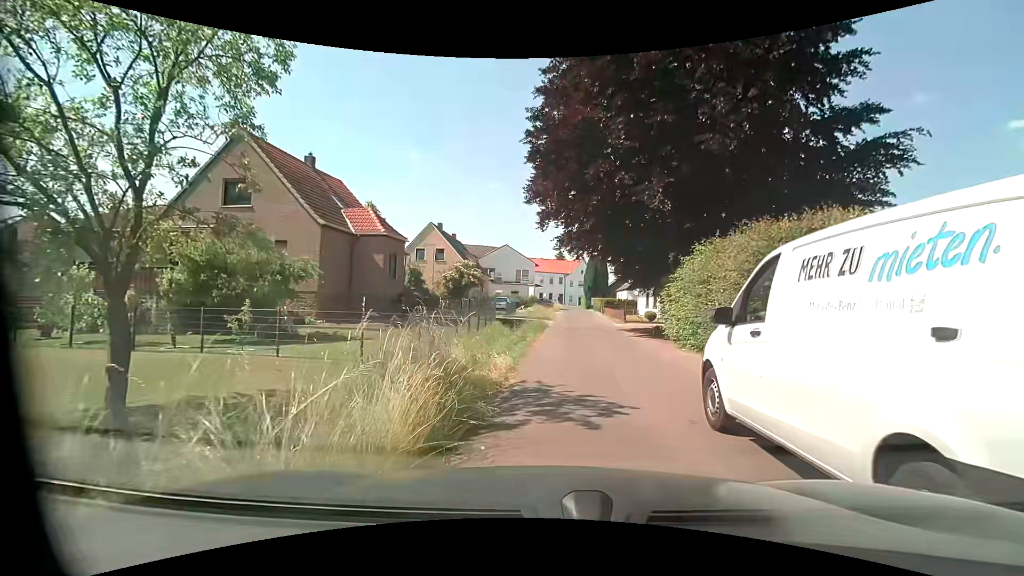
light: Day
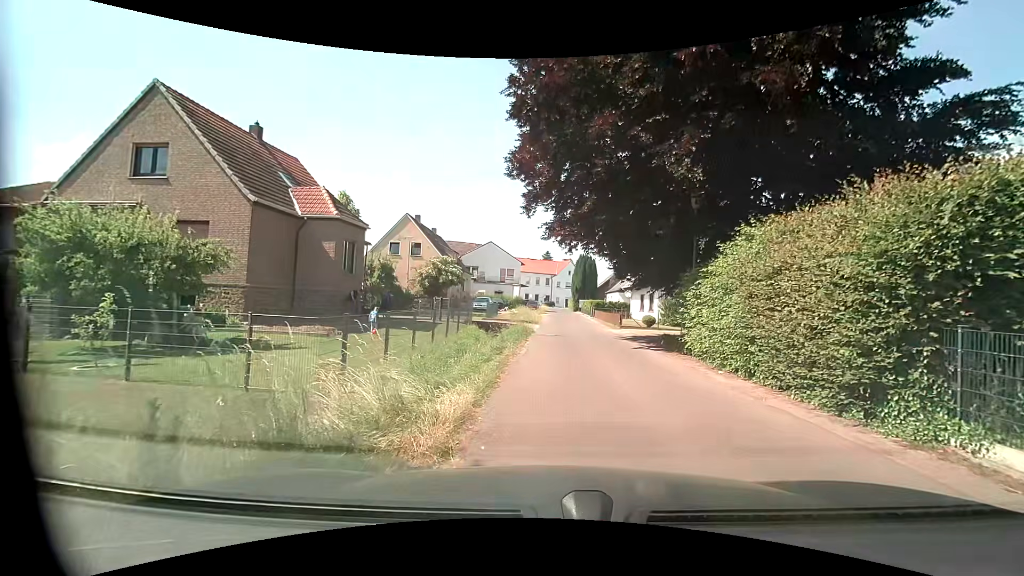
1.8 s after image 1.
(0.0, +4.3) m; +2°
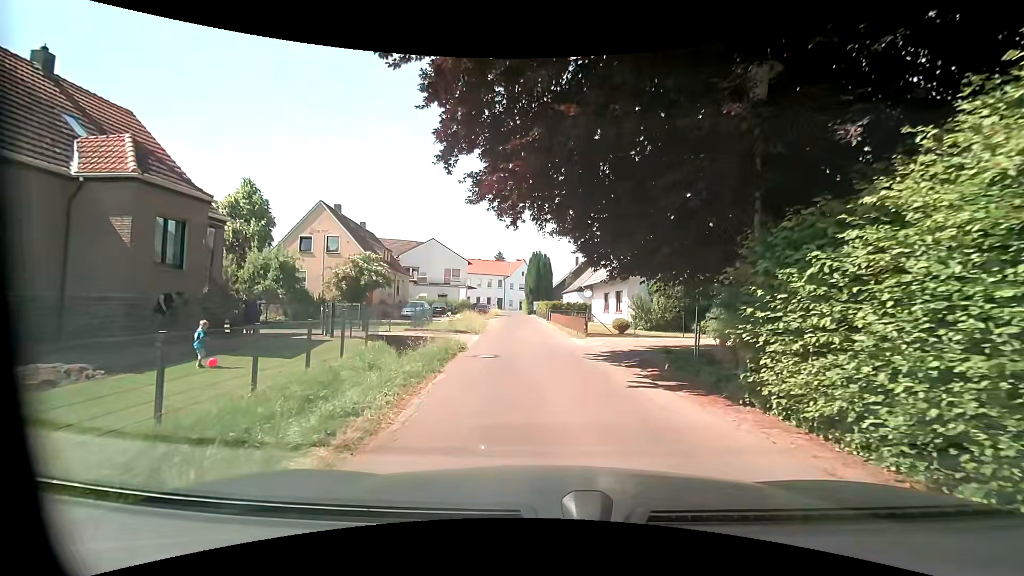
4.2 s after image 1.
(+0.4, +8.1) m; +5°
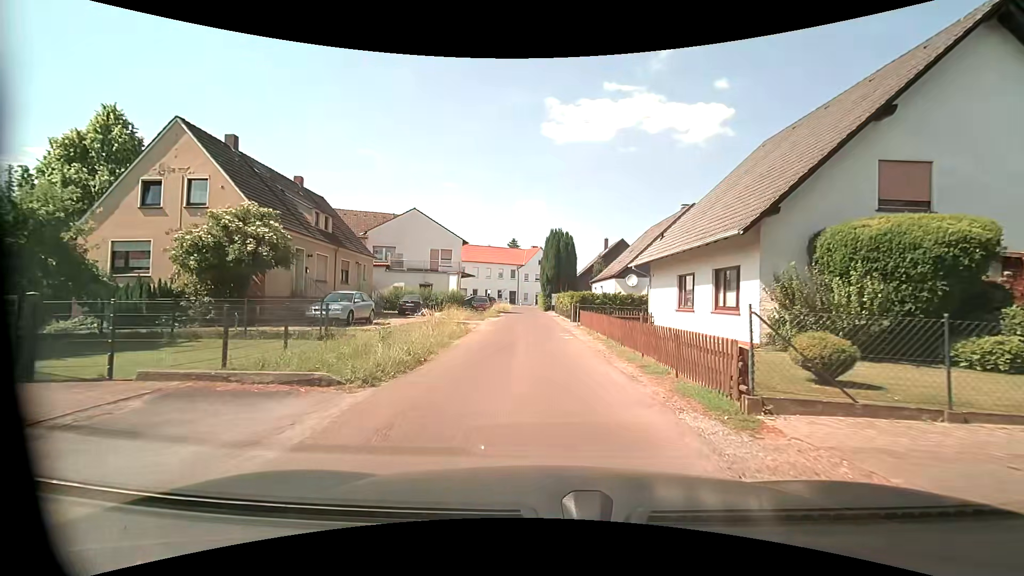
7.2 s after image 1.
(-0.3, +17.0) m; -2°
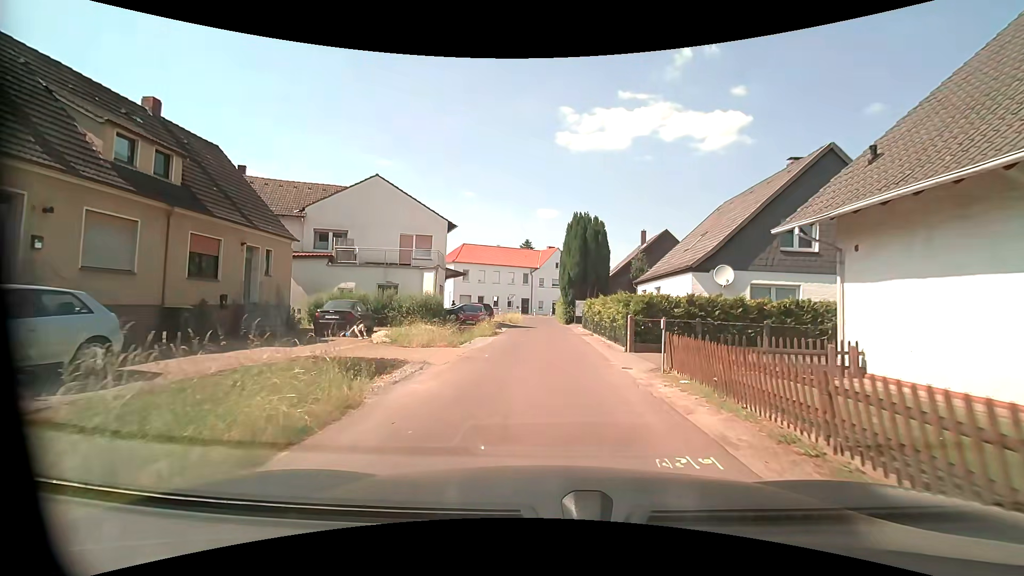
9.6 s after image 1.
(-0.4, +15.0) m; -2°
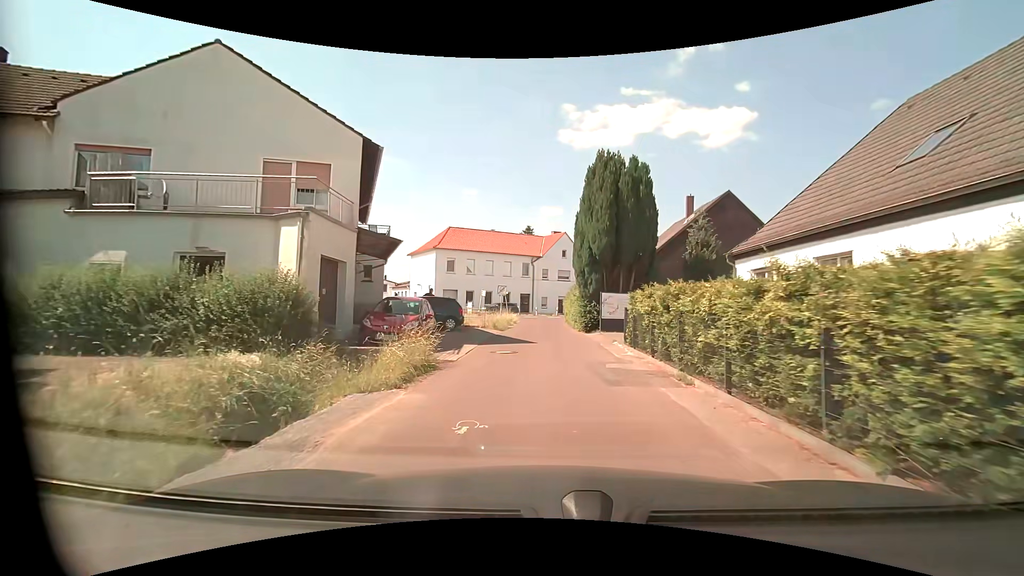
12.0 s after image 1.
(-0.2, +16.0) m; -1°
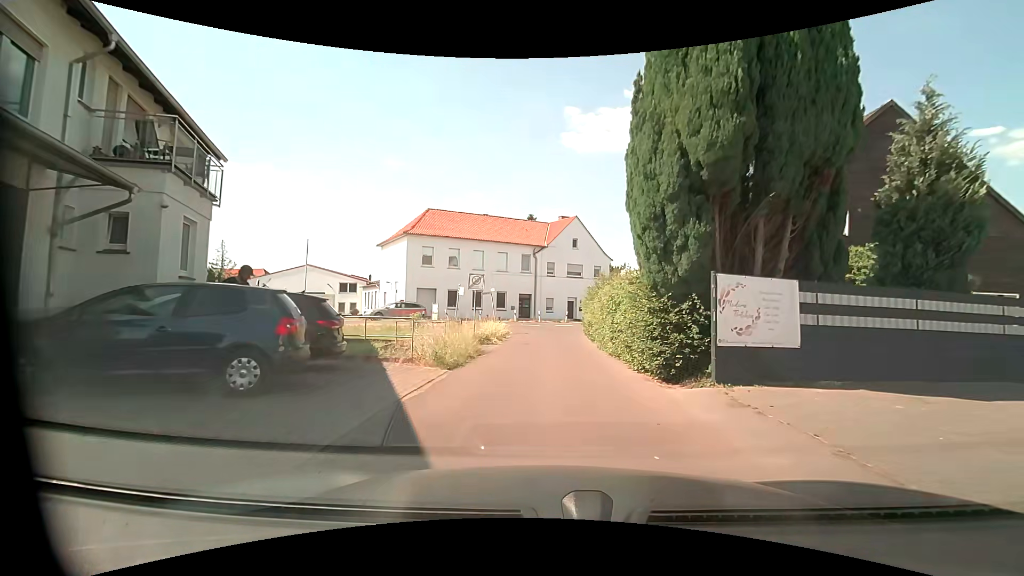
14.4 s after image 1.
(-0.1, +15.5) m; -1°
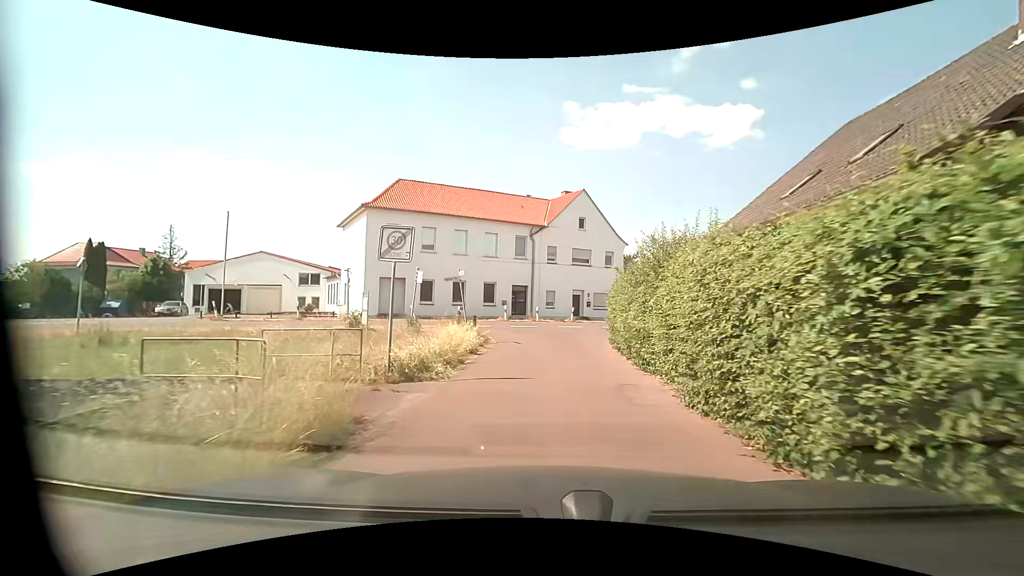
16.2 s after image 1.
(0.0, +11.0) m; -3°
(0, +10) (+1, +20) (+3, +30) (+10, +37) (+19, +41) (+28, +46) (+37, +51) (+45, +56) (+54, +60) (+63, +65) m
